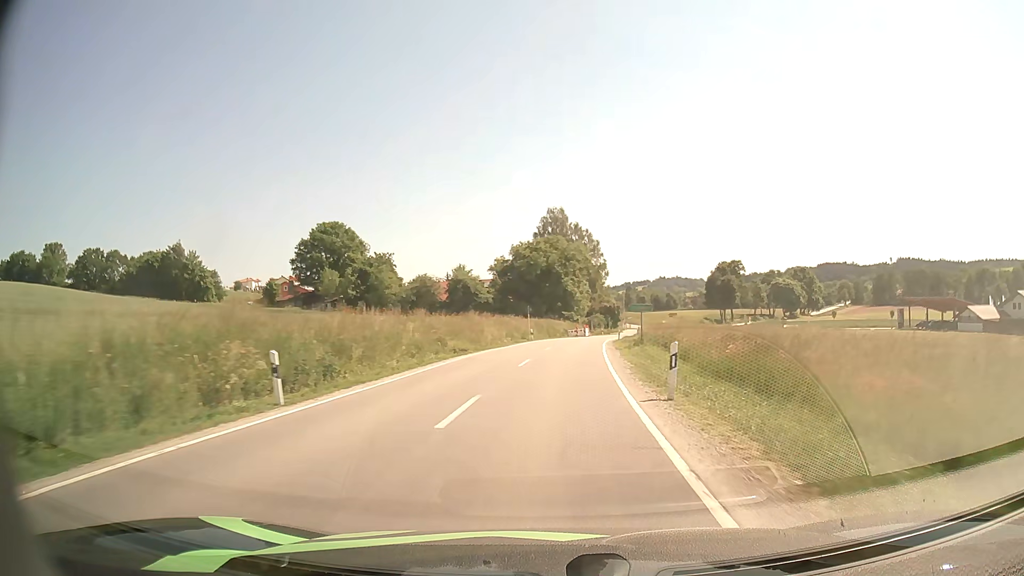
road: secondary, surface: asphalt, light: Day
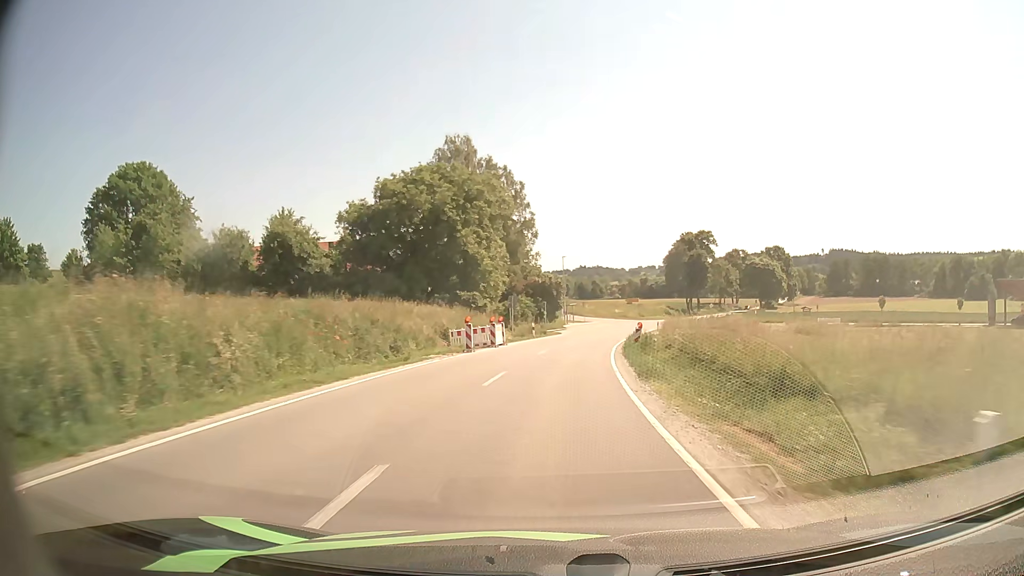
(+3.1, +53.5) m; +7°
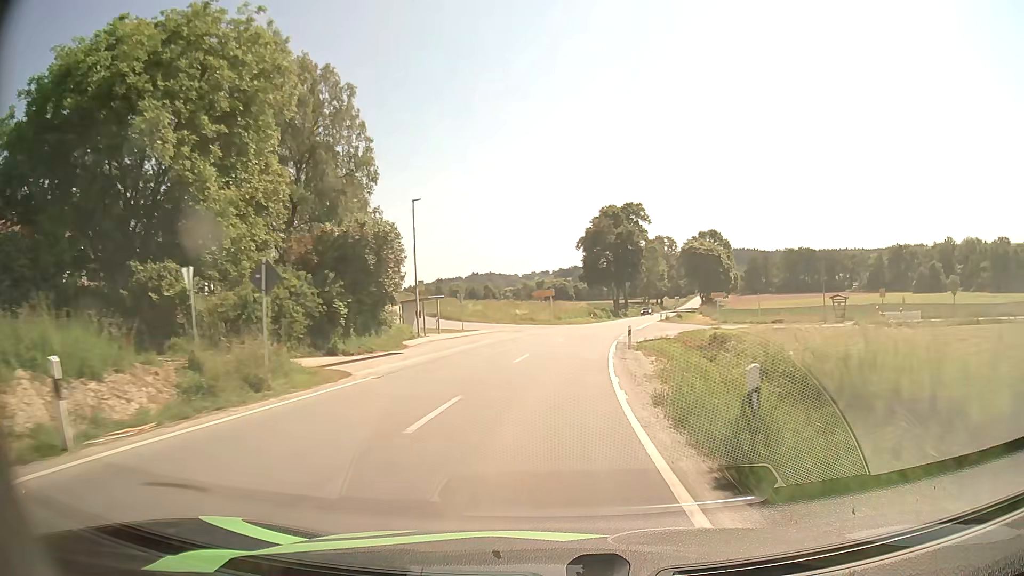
(+3.2, +41.8) m; +9°
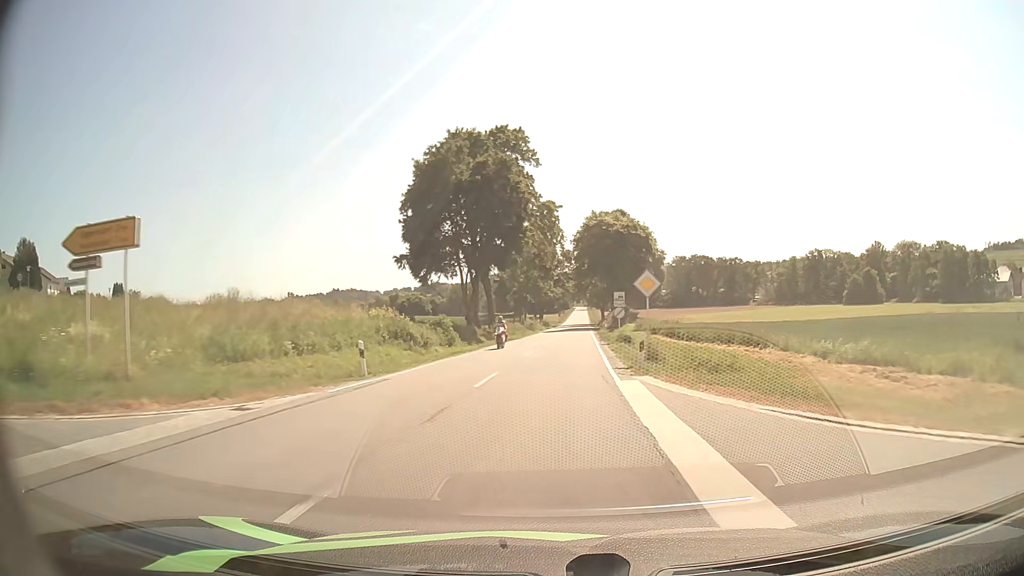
(+5.9, +54.6) m; +11°
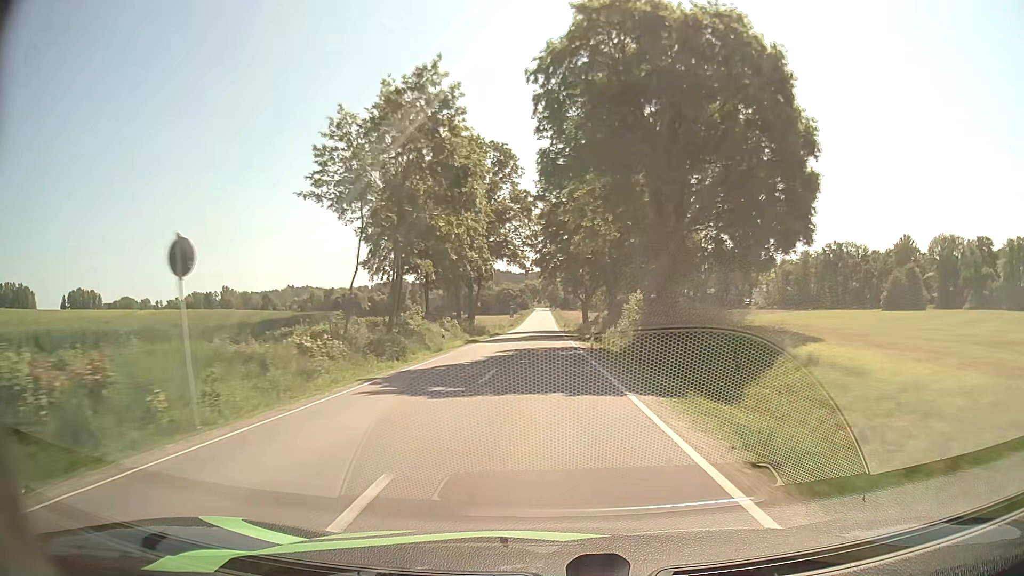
(+2.5, +60.1) m; +4°
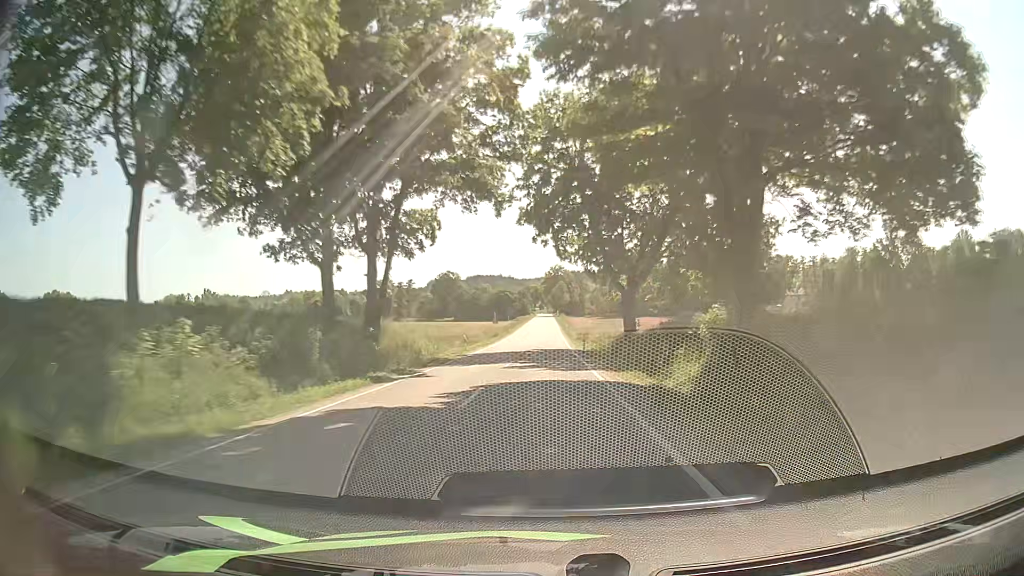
(-0.1, +39.3) m; 0°
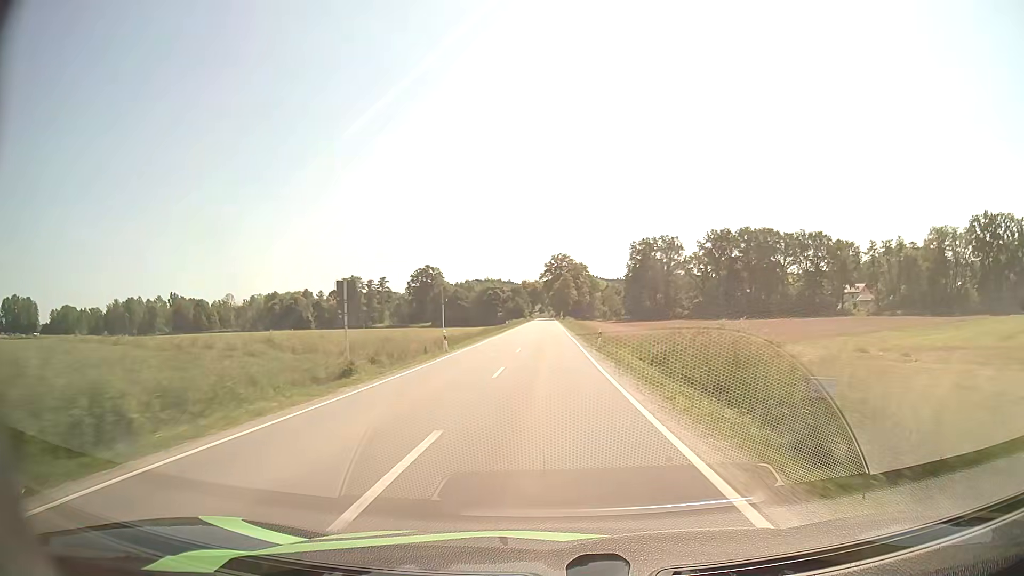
(-0.3, +55.1) m; 0°
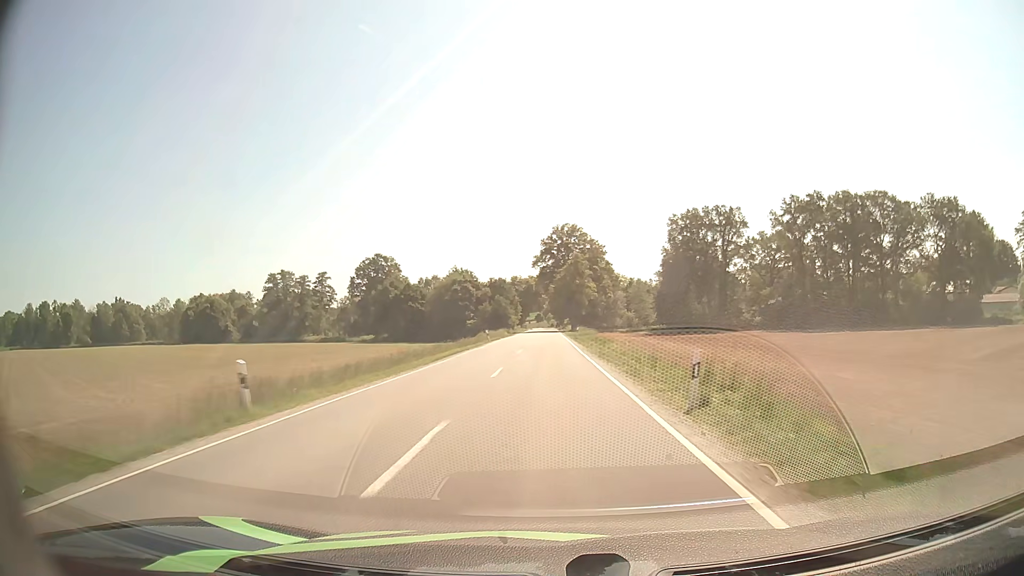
(+0.1, +71.5) m; 0°
(0, +10) (0, +20) (0, +30) (0, +40) (0, +50) (0, +60) (0, +70) (0, +80) (0, +90) (0, +100) m
